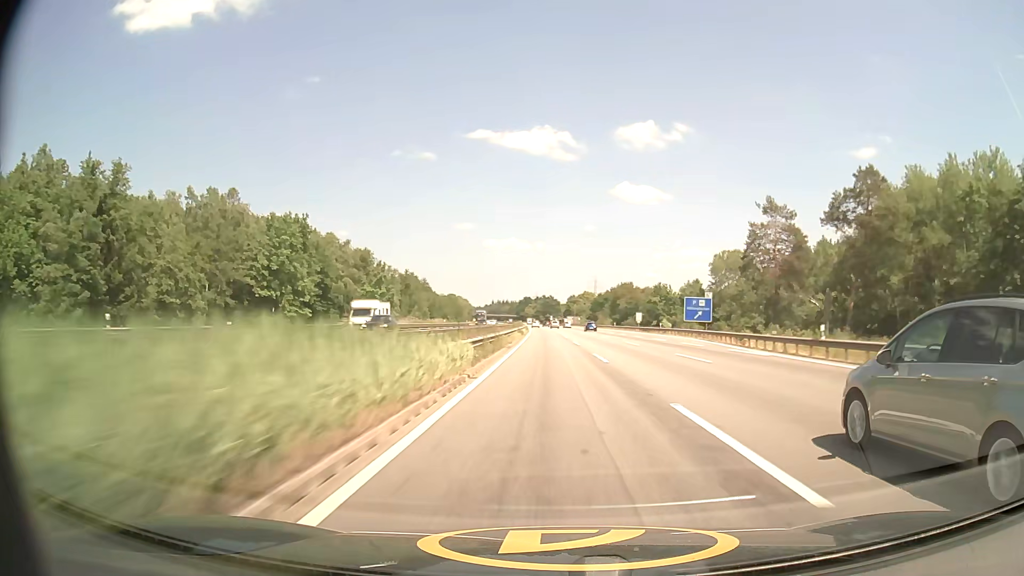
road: motorway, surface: asphalt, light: Day
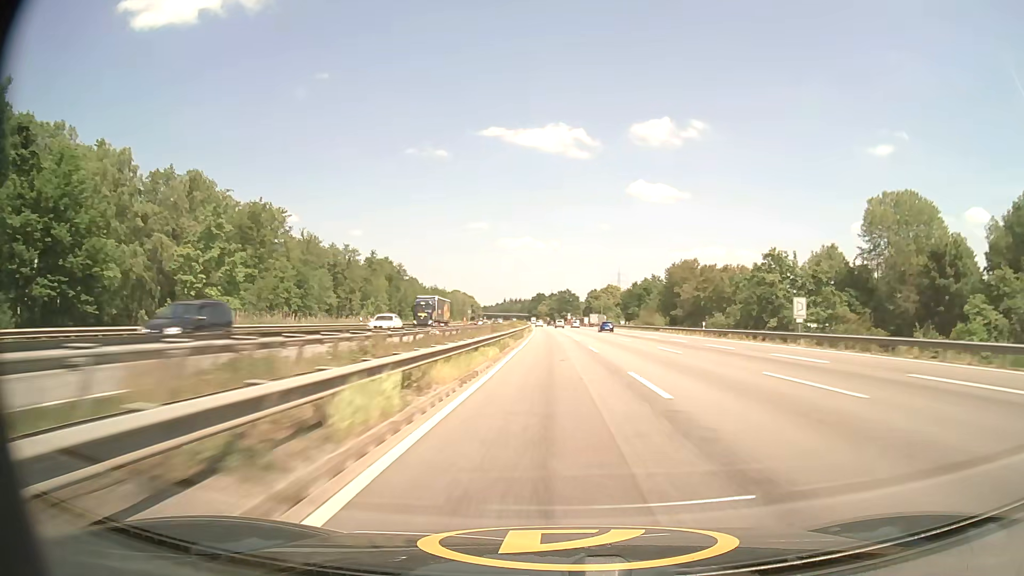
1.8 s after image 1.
(-0.7, +65.2) m; -1°
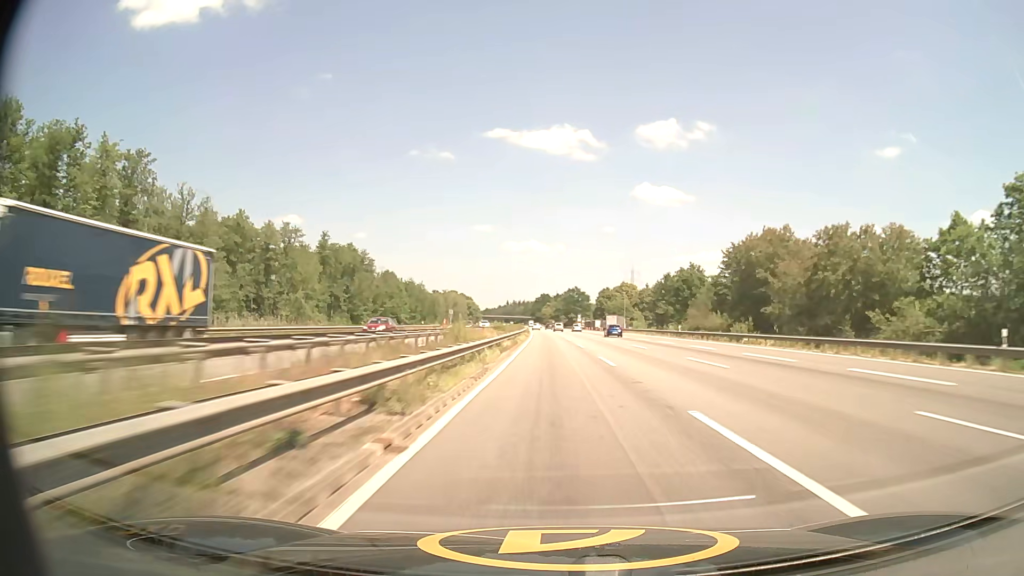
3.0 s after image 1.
(-0.2, +43.7) m; -1°
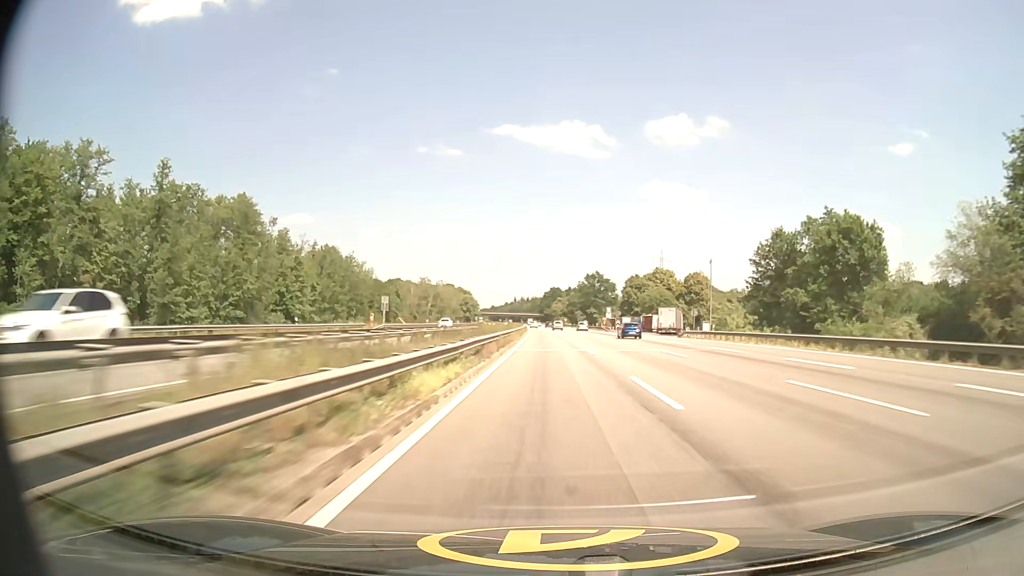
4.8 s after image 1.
(-0.4, +65.9) m; -1°
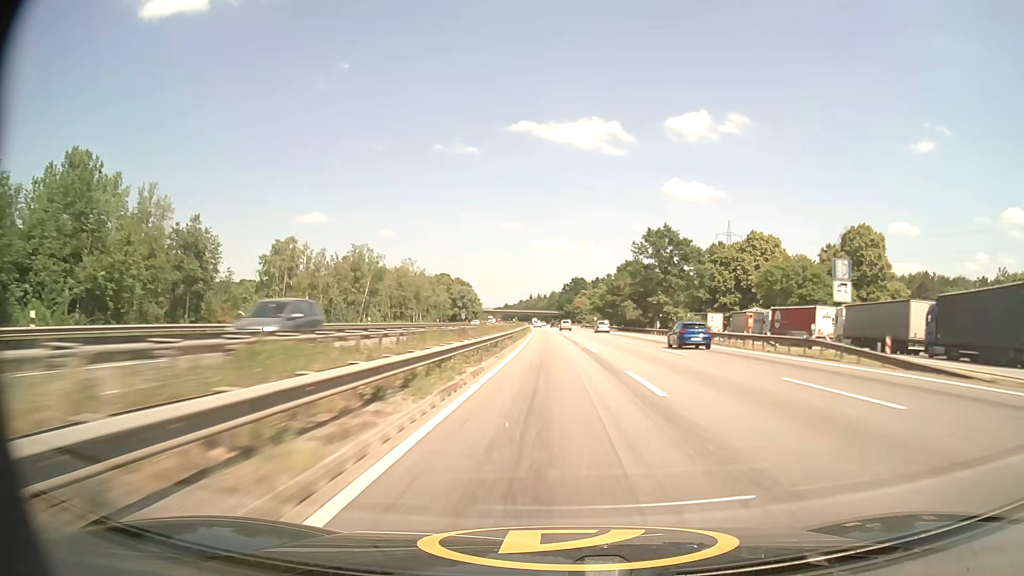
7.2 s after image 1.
(-1.3, +88.6) m; -2°
(0, +10) (0, +20) (0, +30) (0, +40) (0, +50) (0, +60) (0, +70) (0, +80) (-1, +90) (-1, +100) m
